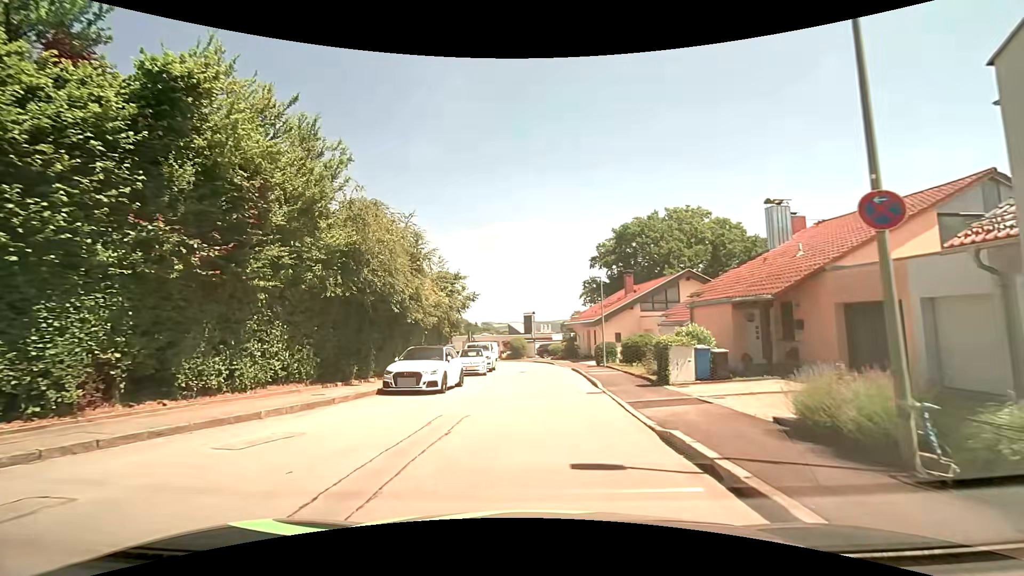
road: residential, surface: asphalt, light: Day
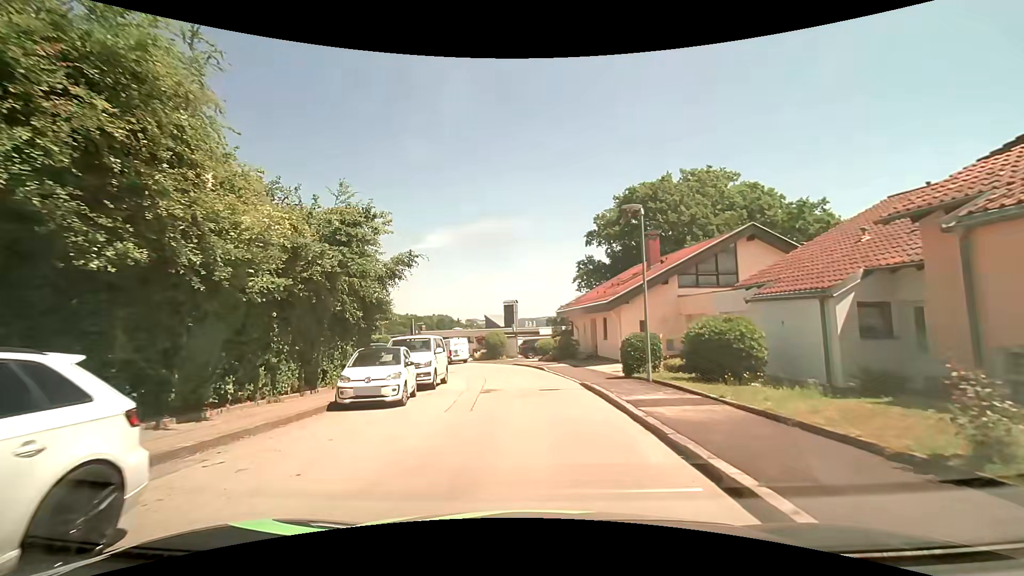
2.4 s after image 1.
(+0.3, +14.3) m; +2°
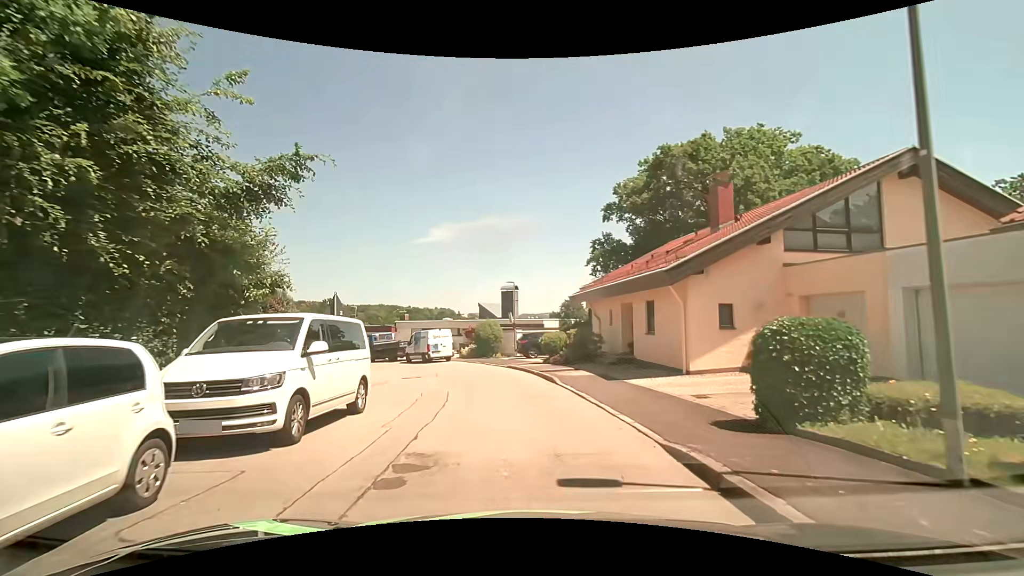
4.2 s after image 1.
(0.0, +10.3) m; 0°
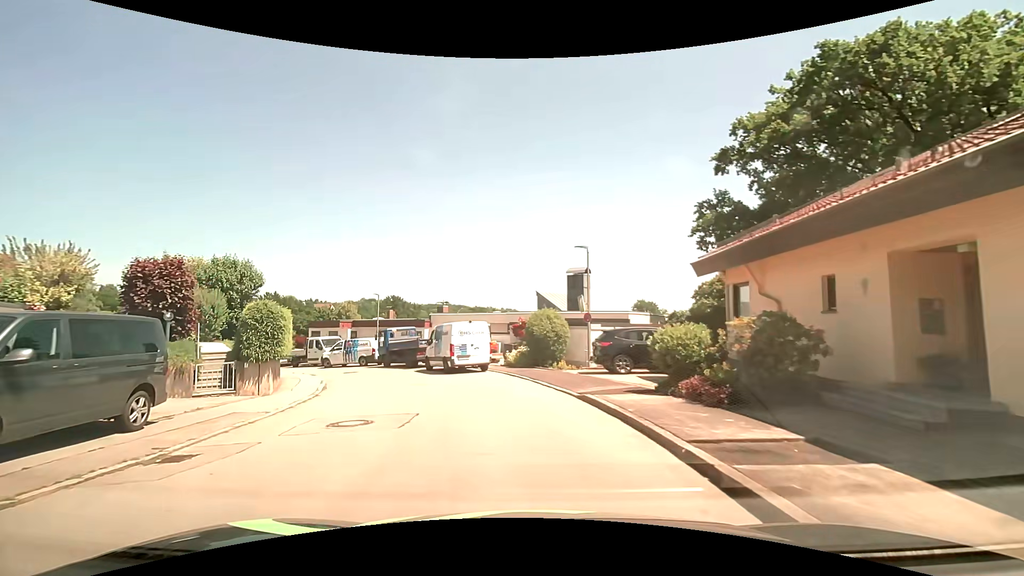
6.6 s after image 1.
(-0.4, +13.0) m; -7°
(-1, +10) (-5, +19) (-10, +28) (-16, +35) (-24, +42) (-31, +49) (-39, +54) (-49, +57) (-58, +62) (-66, +67) m
